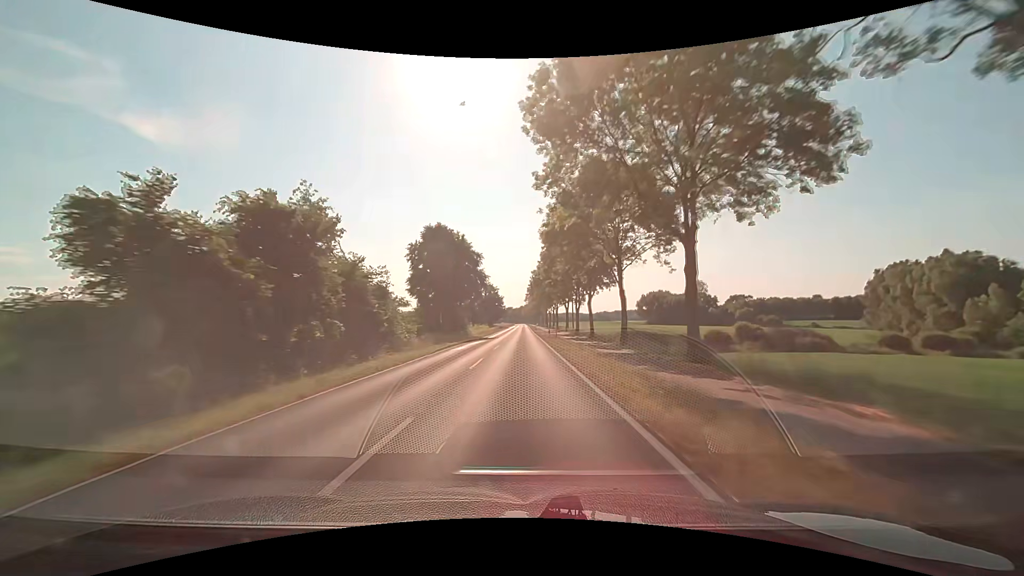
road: secondary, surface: asphalt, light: Day
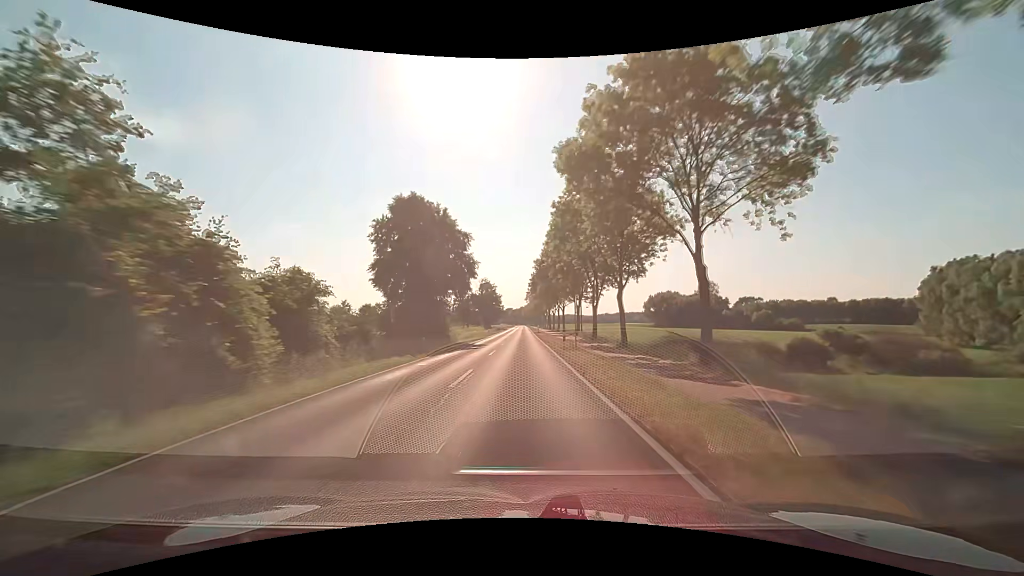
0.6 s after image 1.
(0.0, +15.9) m; -1°
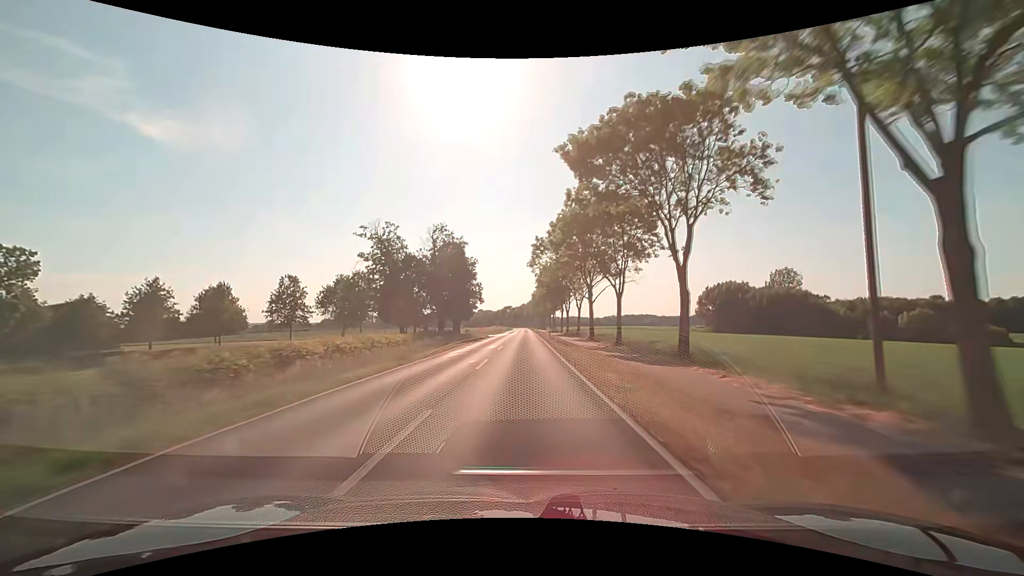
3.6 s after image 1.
(+0.8, +79.2) m; +1°
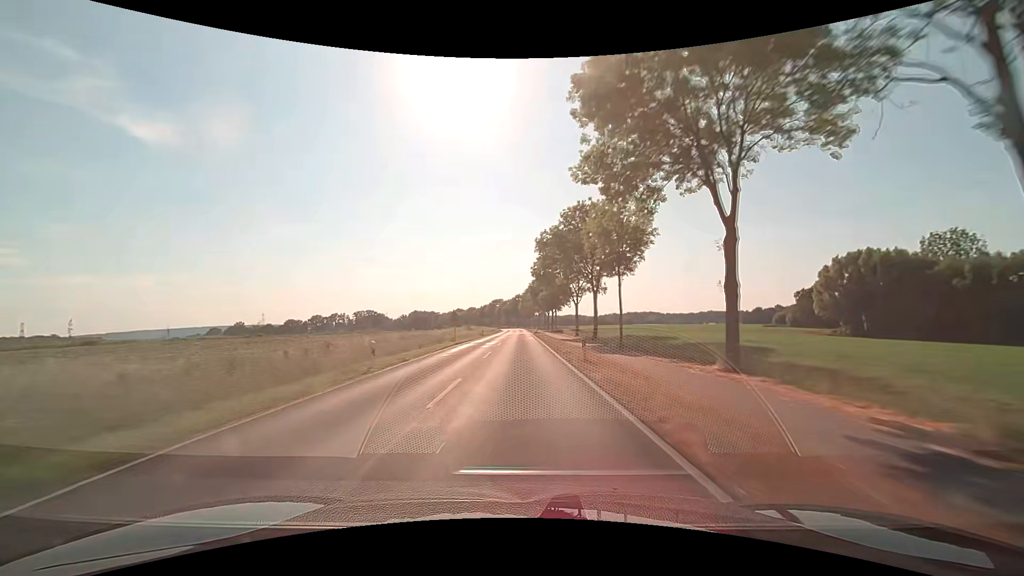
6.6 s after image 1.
(0.0, +79.0) m; 0°
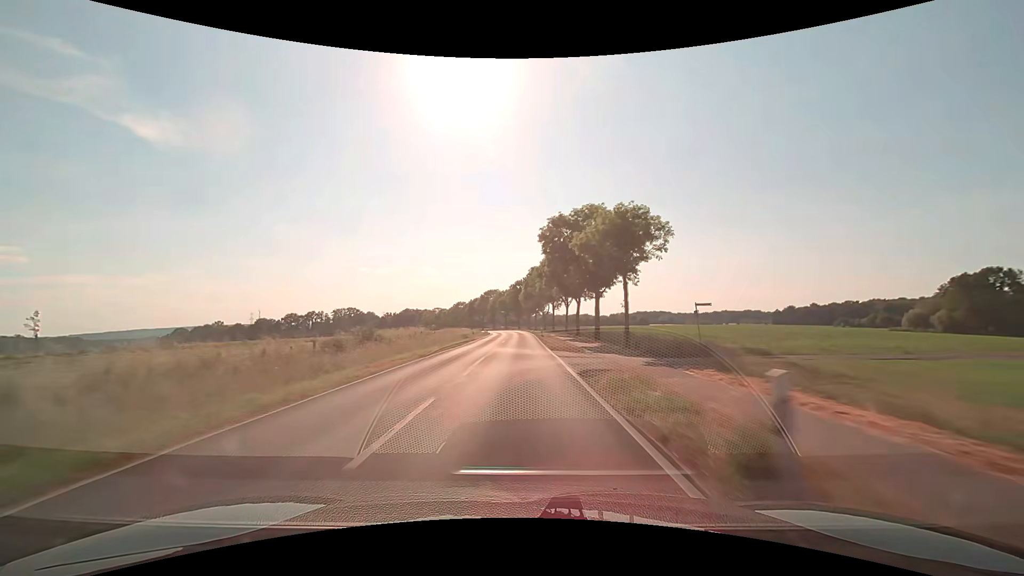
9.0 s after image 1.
(0.0, +63.1) m; 0°
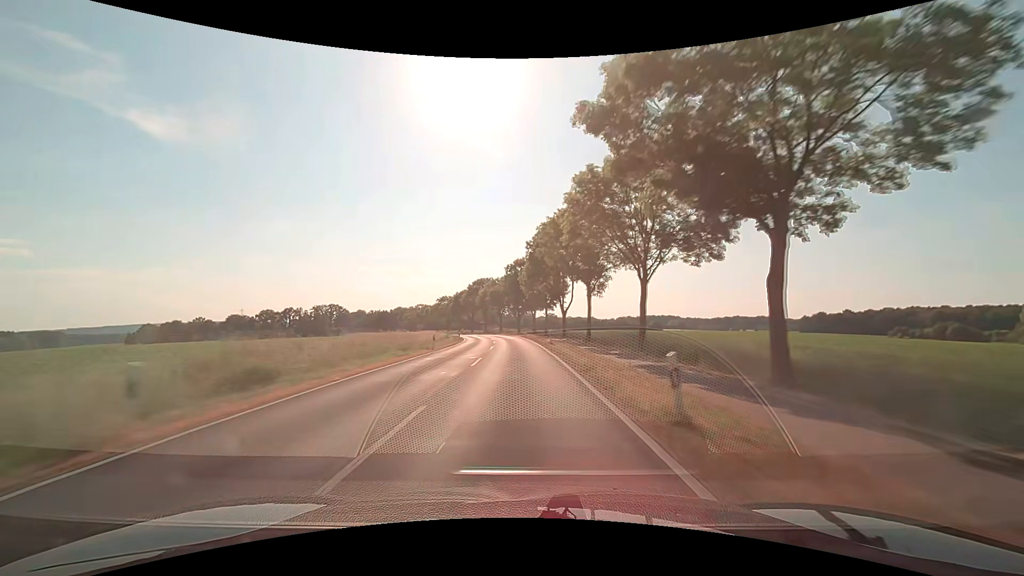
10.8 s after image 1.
(+0.1, +47.4) m; 0°
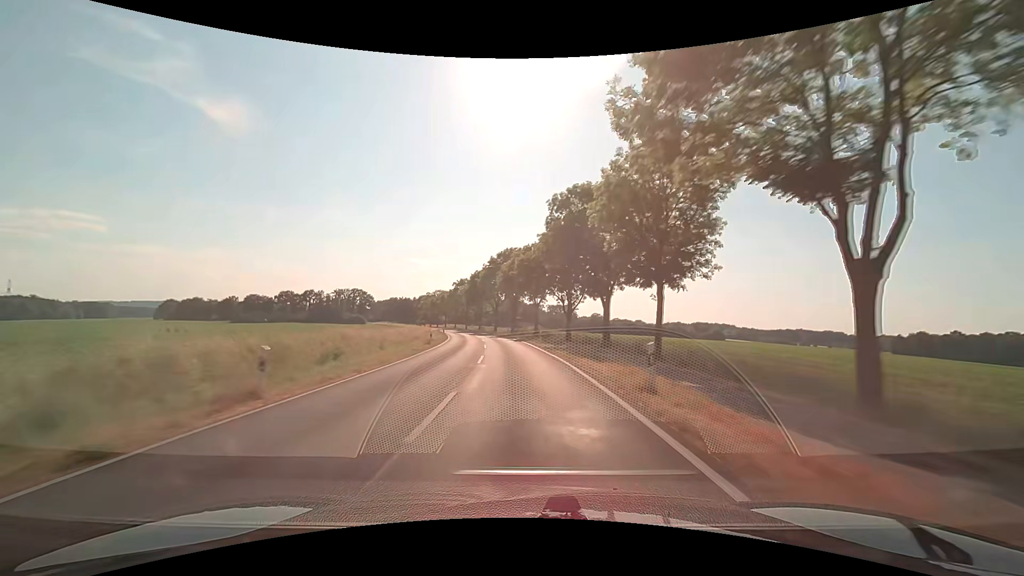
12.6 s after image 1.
(-1.4, +47.3) m; -4°
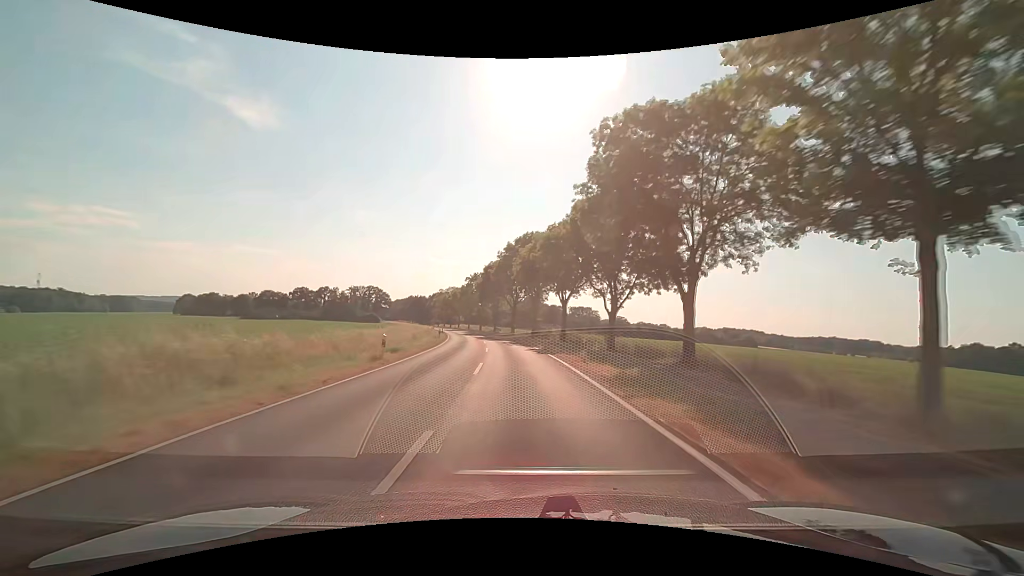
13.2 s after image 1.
(-0.4, +15.8) m; -2°
(0, +10) (0, +20) (-1, +30) (-2, +40) (-3, +50) (-4, +60) (-6, +70) (-8, +79) (-10, +89) (-12, +99) m
